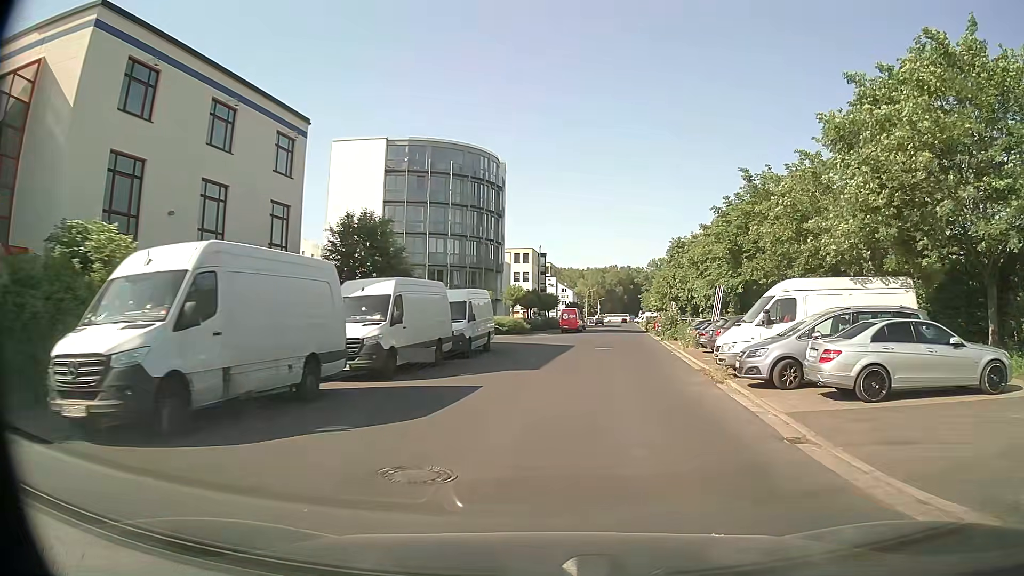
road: unclassified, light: Day
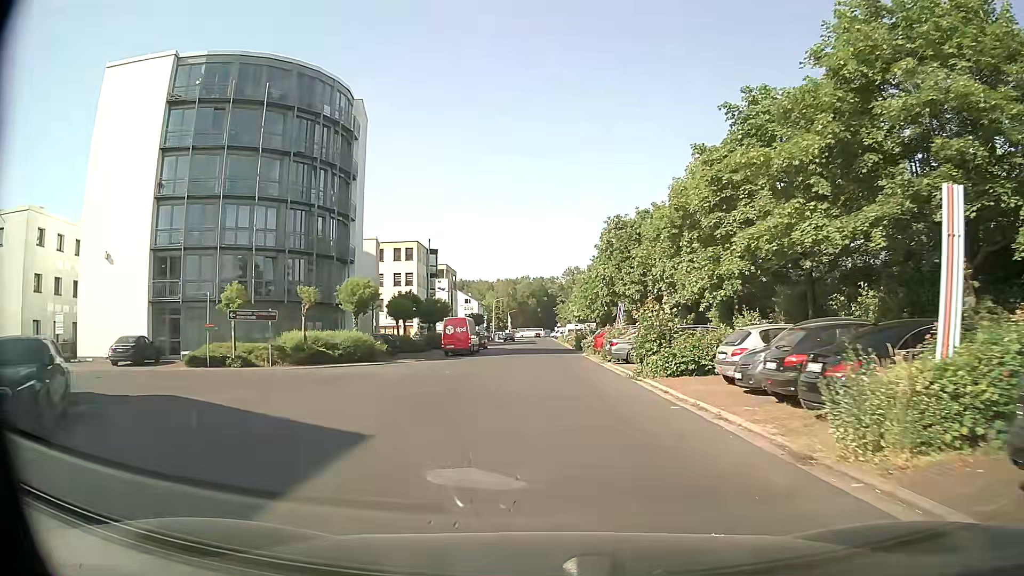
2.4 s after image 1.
(+2.3, +26.3) m; +7°
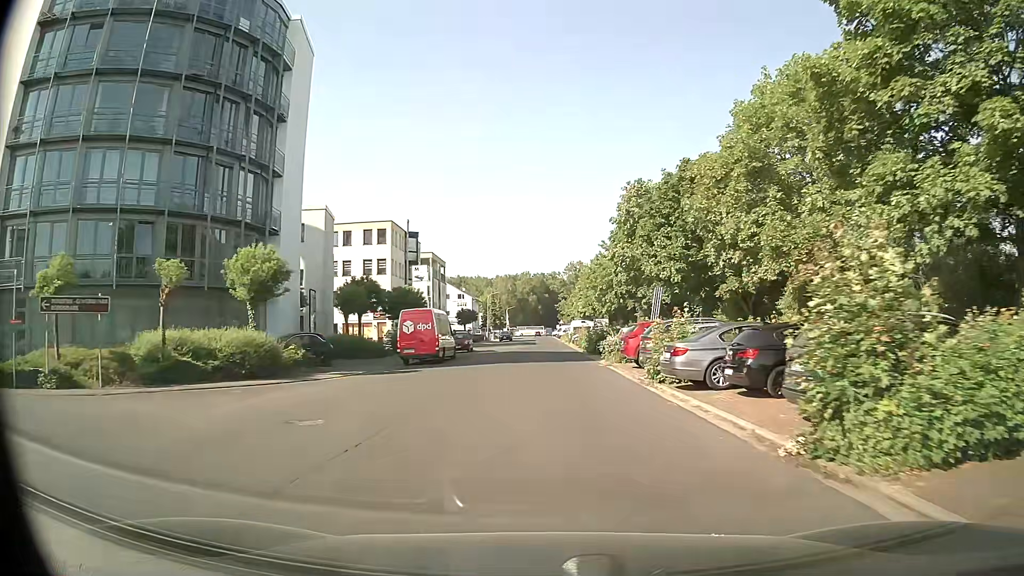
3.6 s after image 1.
(0.0, +14.0) m; 0°
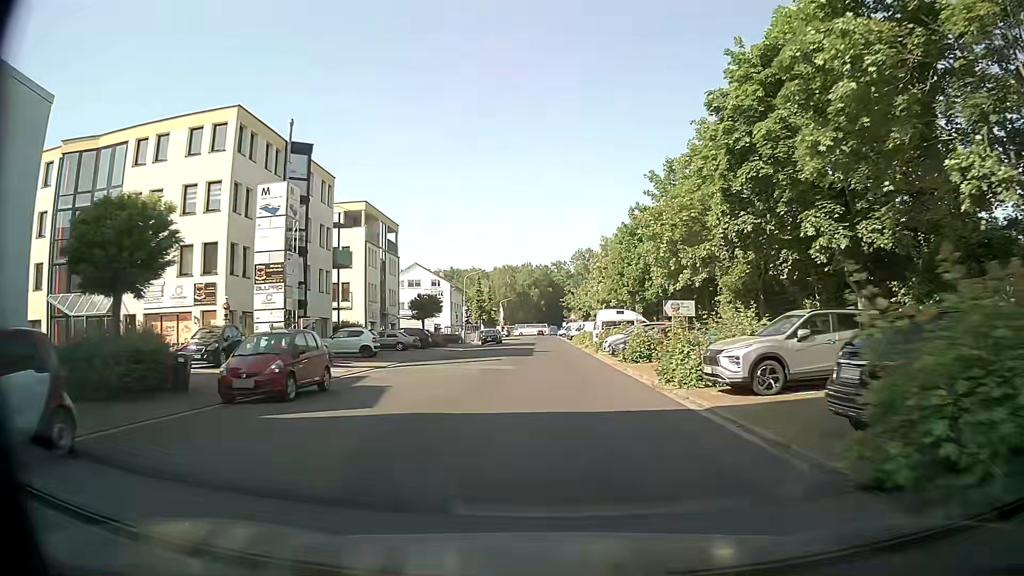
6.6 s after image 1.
(0.0, +35.5) m; -1°
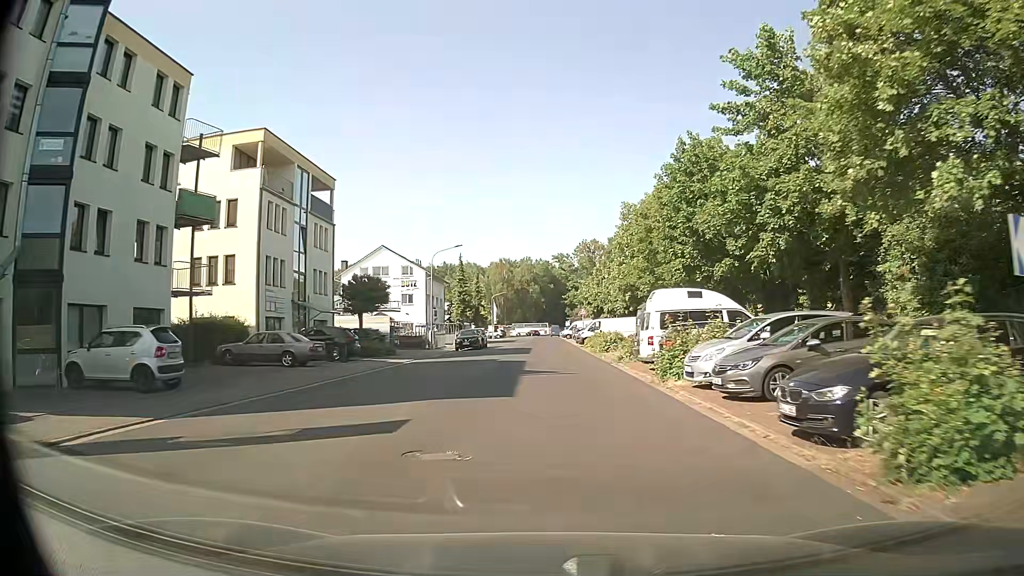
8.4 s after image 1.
(+0.3, +21.4) m; 0°
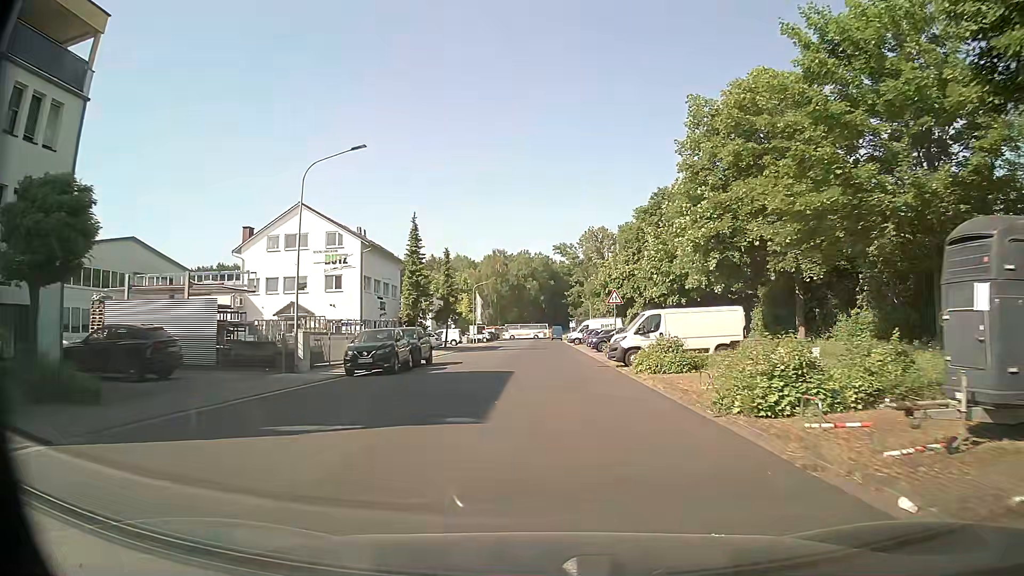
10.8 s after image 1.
(+0.4, +28.4) m; +1°
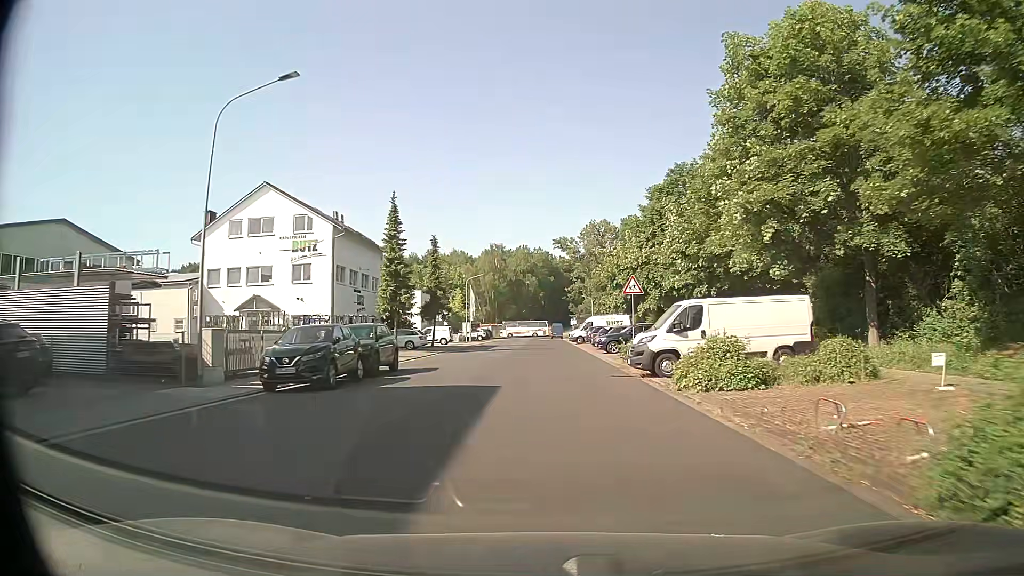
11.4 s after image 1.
(0.0, +7.1) m; 0°
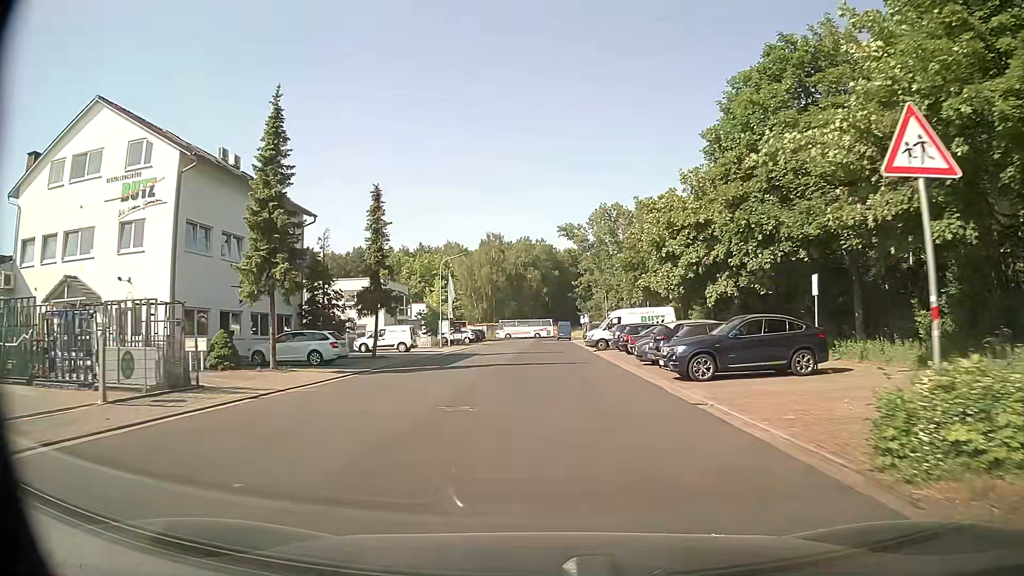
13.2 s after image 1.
(-0.1, +20.9) m; -1°
(0, +10) (0, +20) (0, +30) (0, +40) (0, +50) (0, +60) (0, +70) (0, +80) (-1, +90) (-1, +100) m
